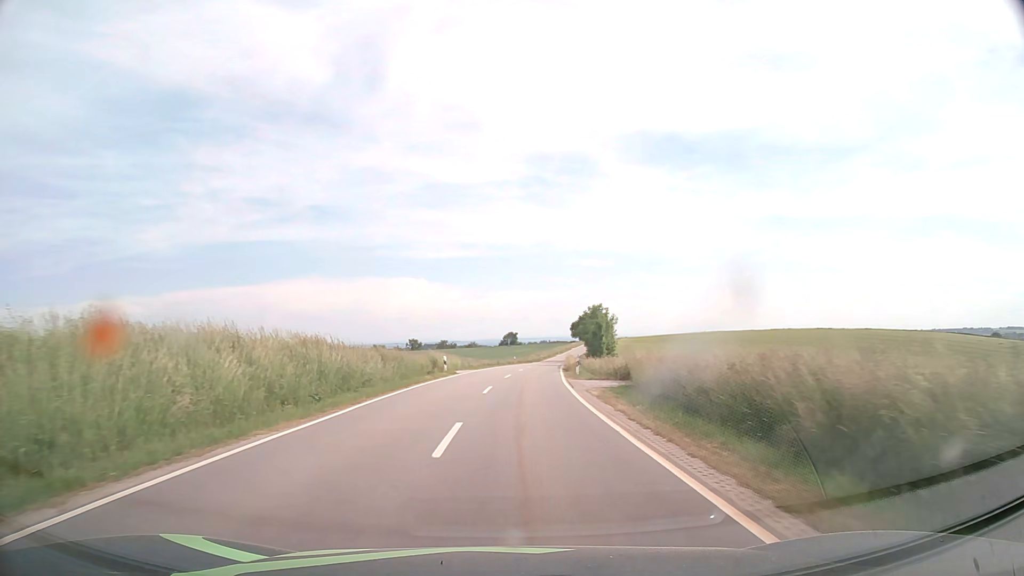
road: tertiary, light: Day
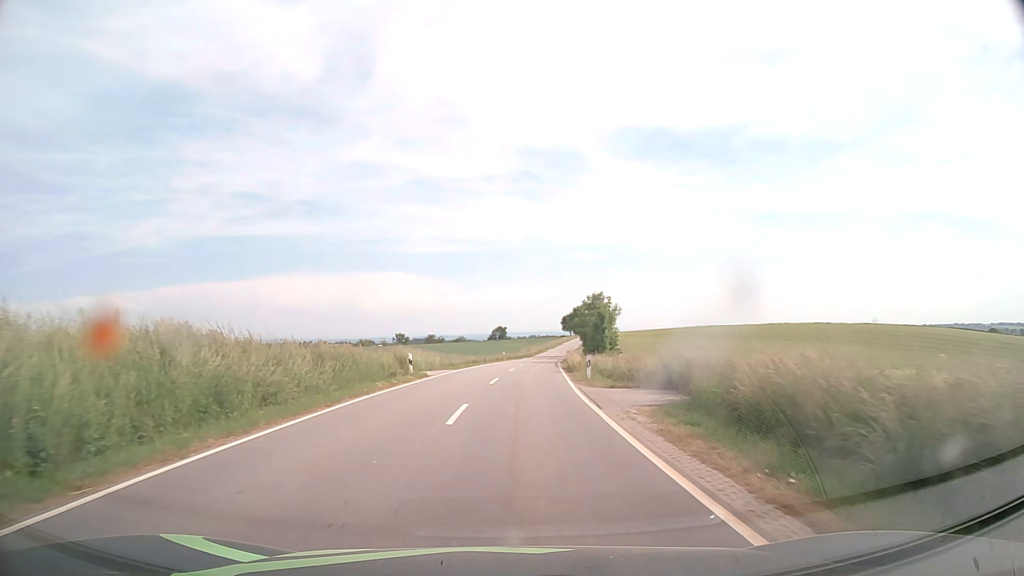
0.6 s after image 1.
(+0.1, +9.2) m; +1°
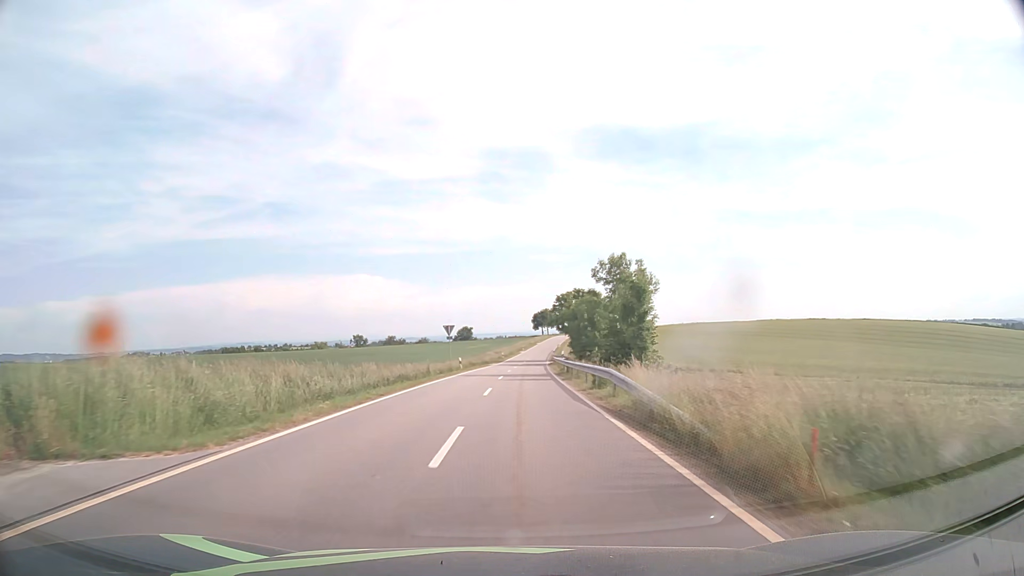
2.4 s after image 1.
(+0.6, +28.1) m; +3°
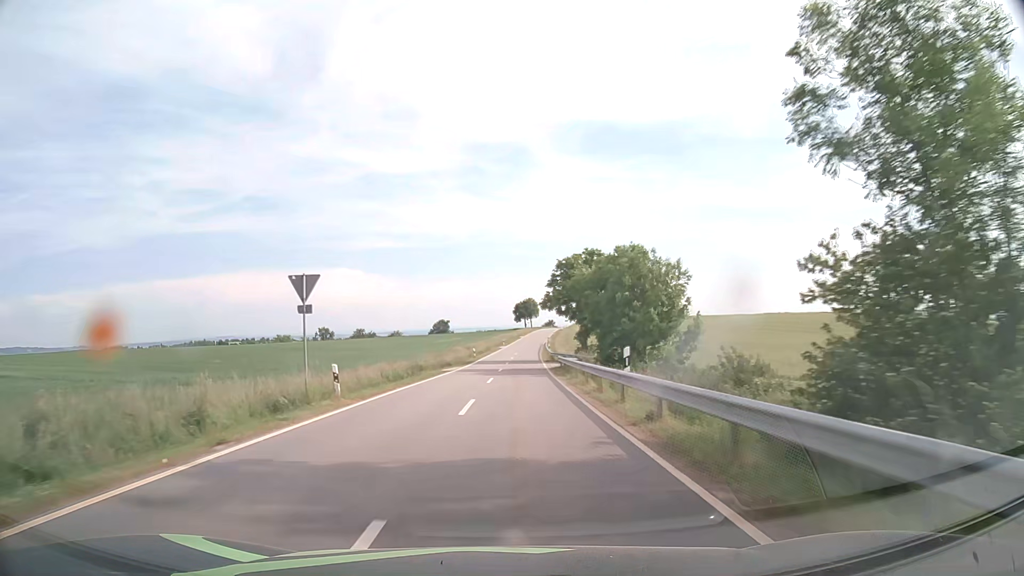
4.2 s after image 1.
(+0.6, +30.8) m; +2°
